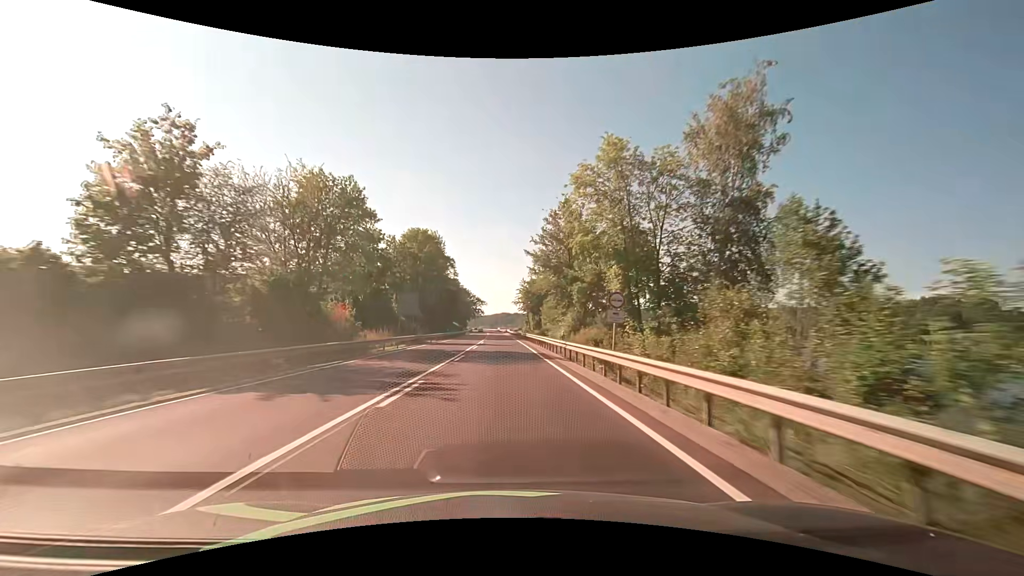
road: primary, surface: asphalt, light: Day
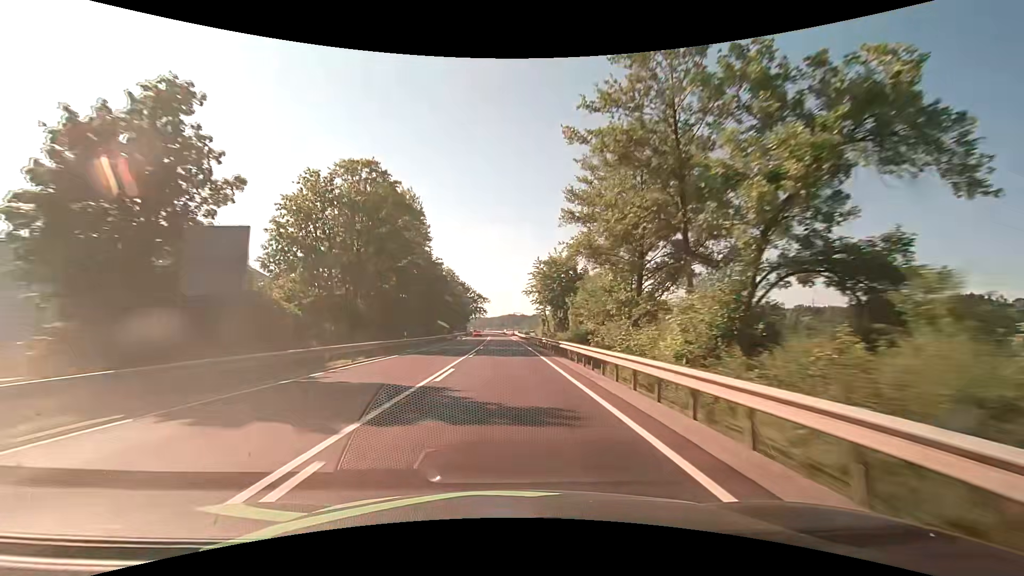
(-0.2, +31.6) m; 0°
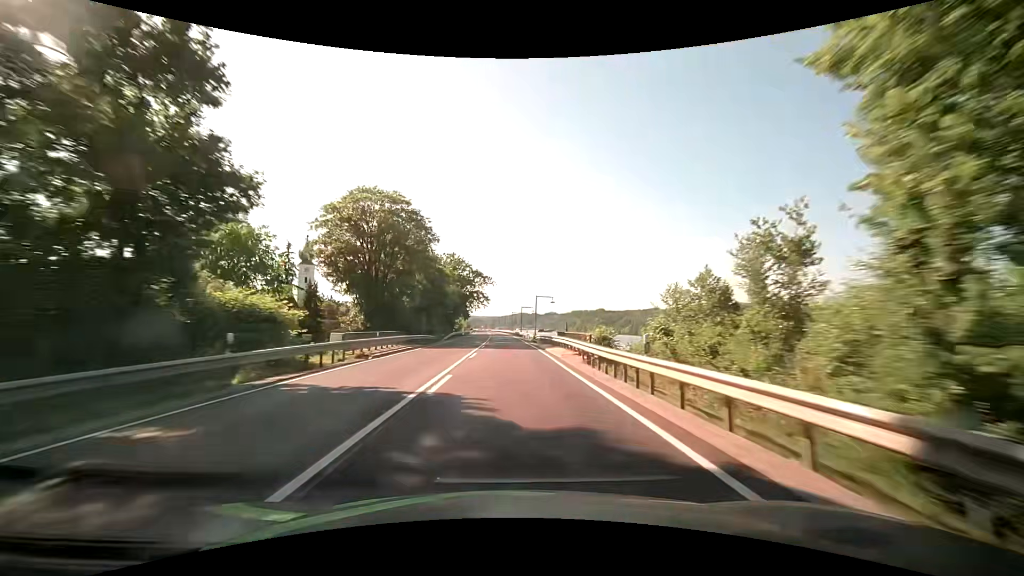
(-1.1, +63.2) m; -2°
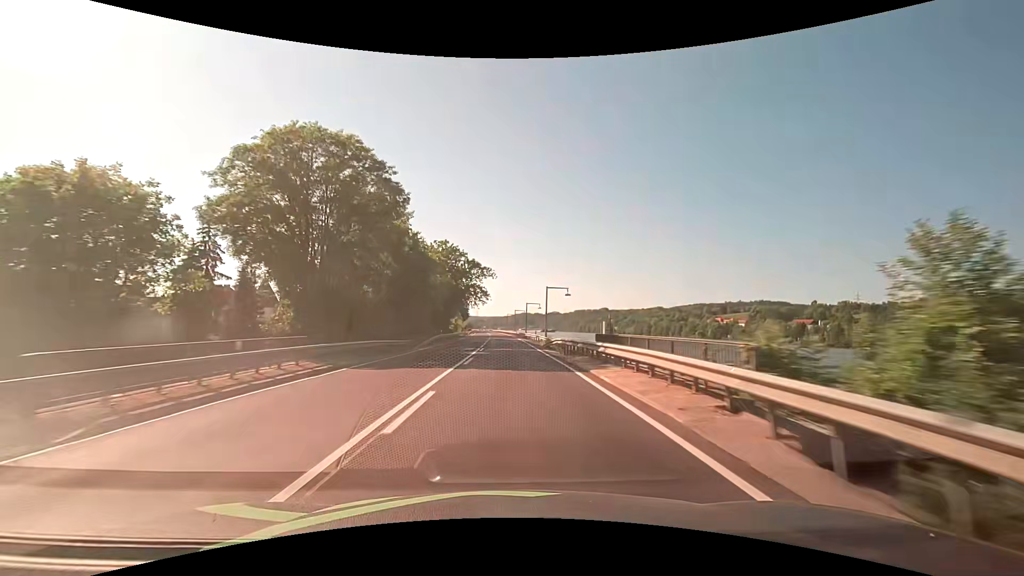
(0.0, +15.8) m; 0°
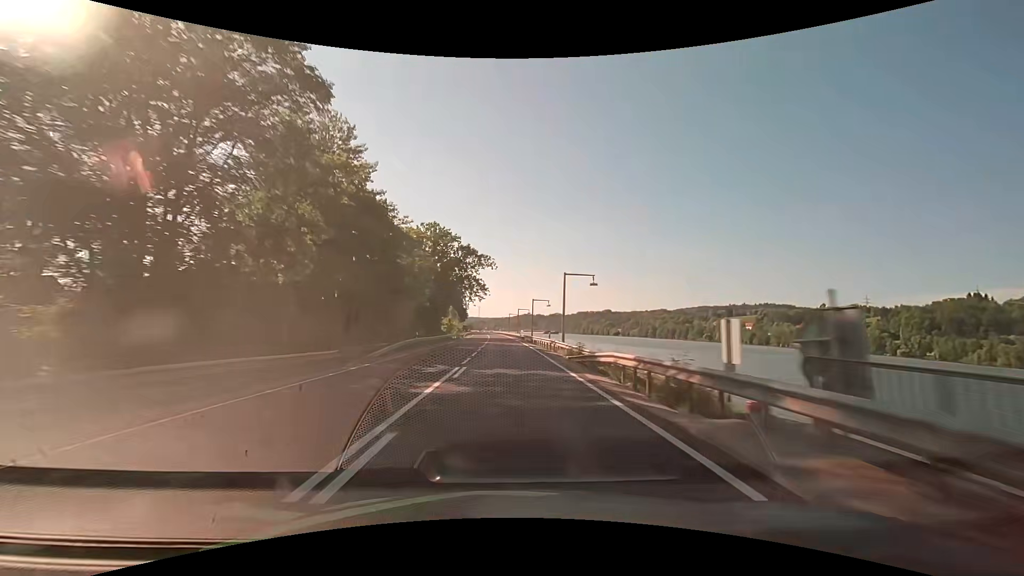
(0.0, +15.8) m; 0°
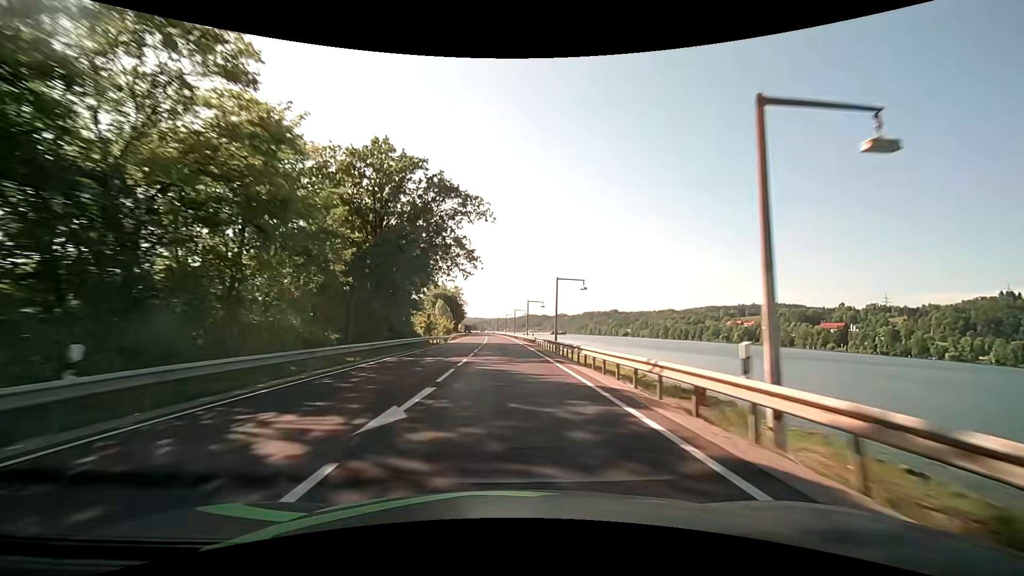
(-0.1, +31.6) m; -1°
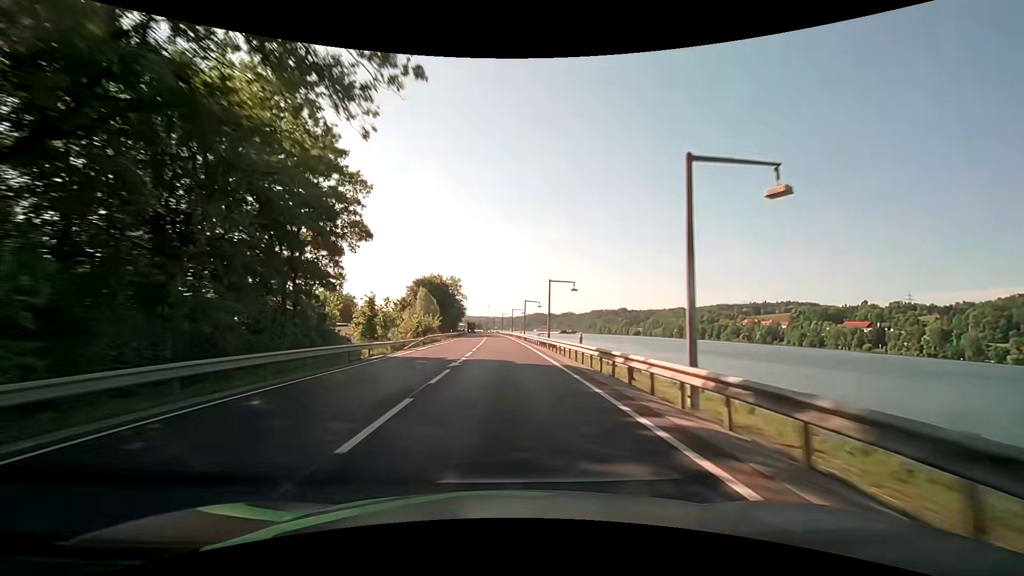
(-0.1, +31.6) m; -1°
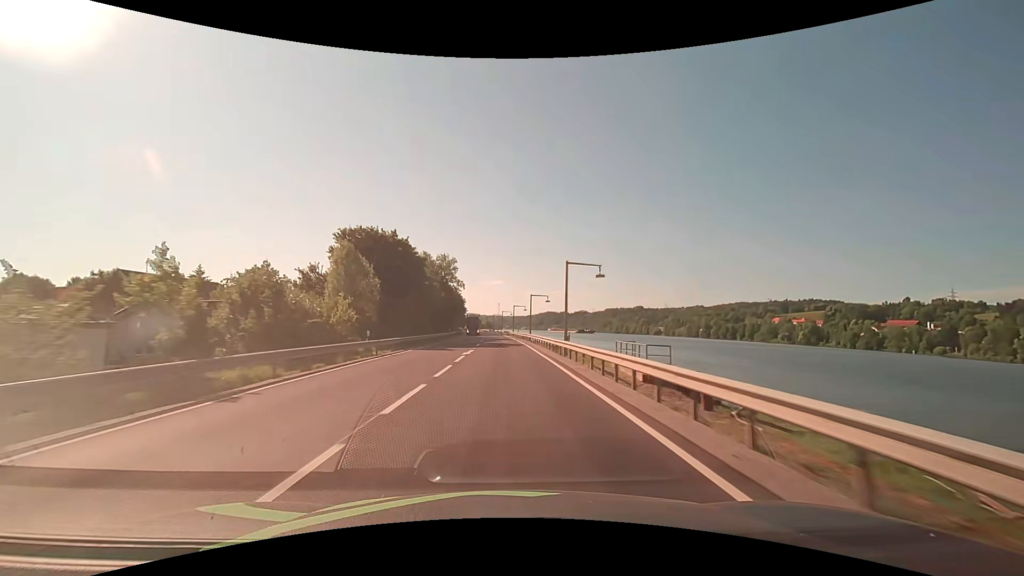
(-0.4, +47.3) m; -1°
(0, +10) (0, +20) (0, +30) (0, +40) (-1, +50) (-1, +60) (-1, +70) (-2, +80) (-2, +90) (-3, +100) m
